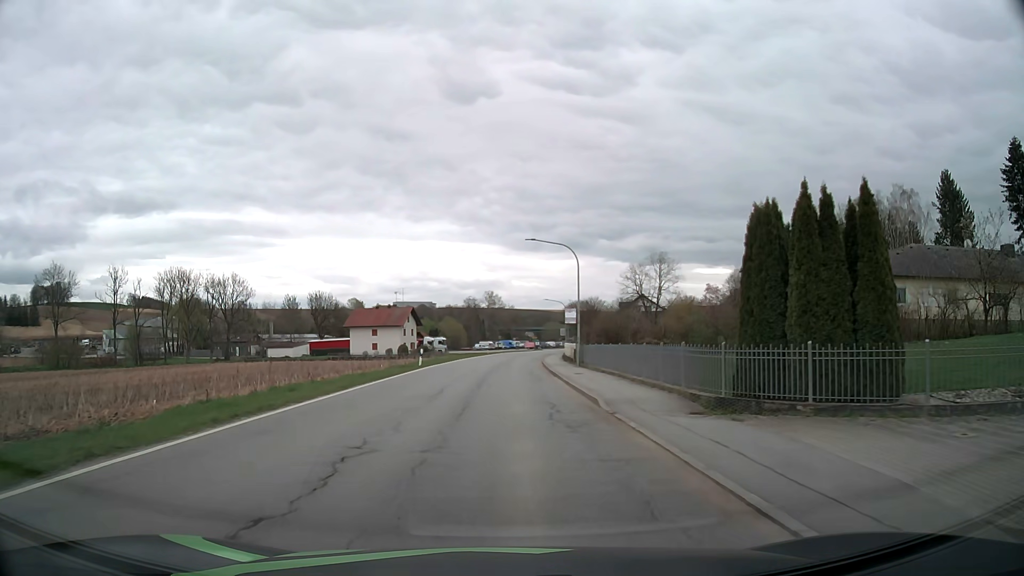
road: secondary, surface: asphalt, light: Day
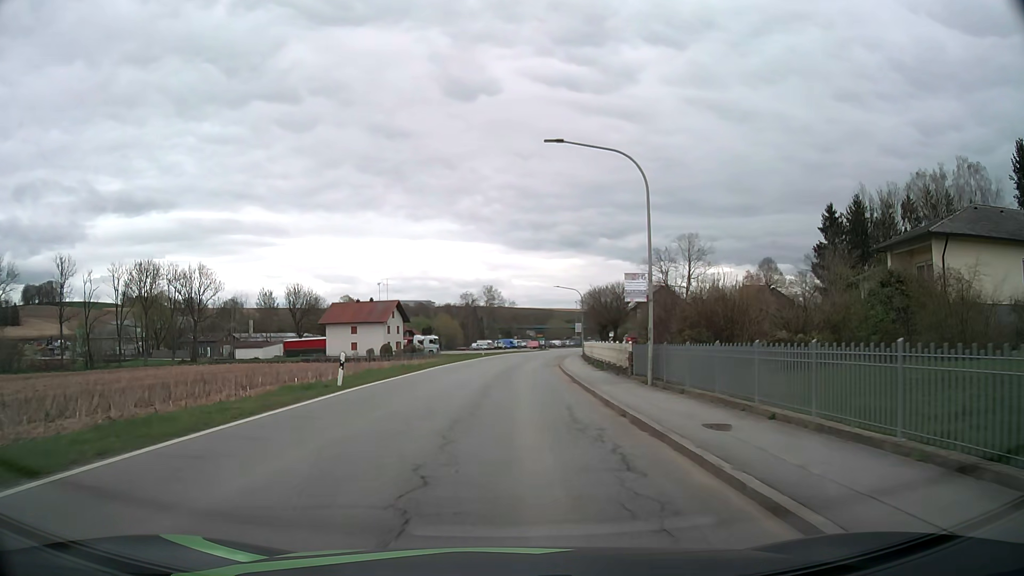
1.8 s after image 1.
(0.0, +18.9) m; 0°
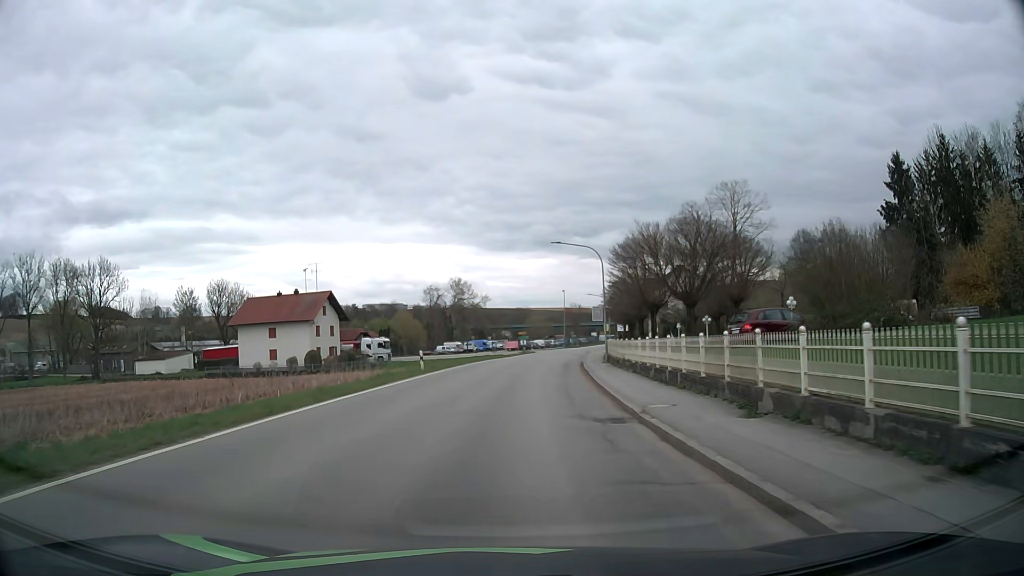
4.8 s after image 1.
(+0.5, +30.7) m; +2°
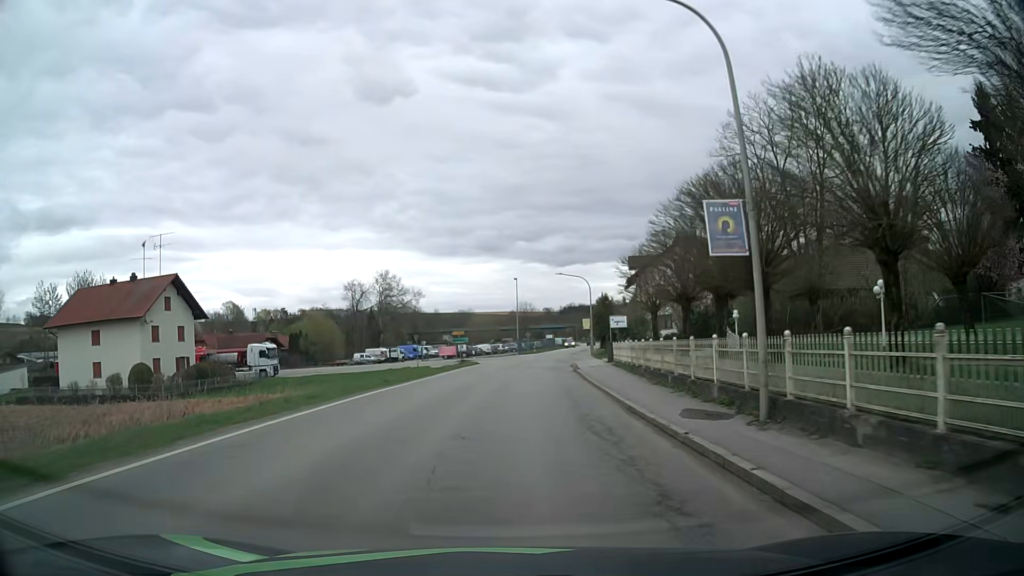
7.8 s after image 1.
(+1.2, +30.6) m; +5°
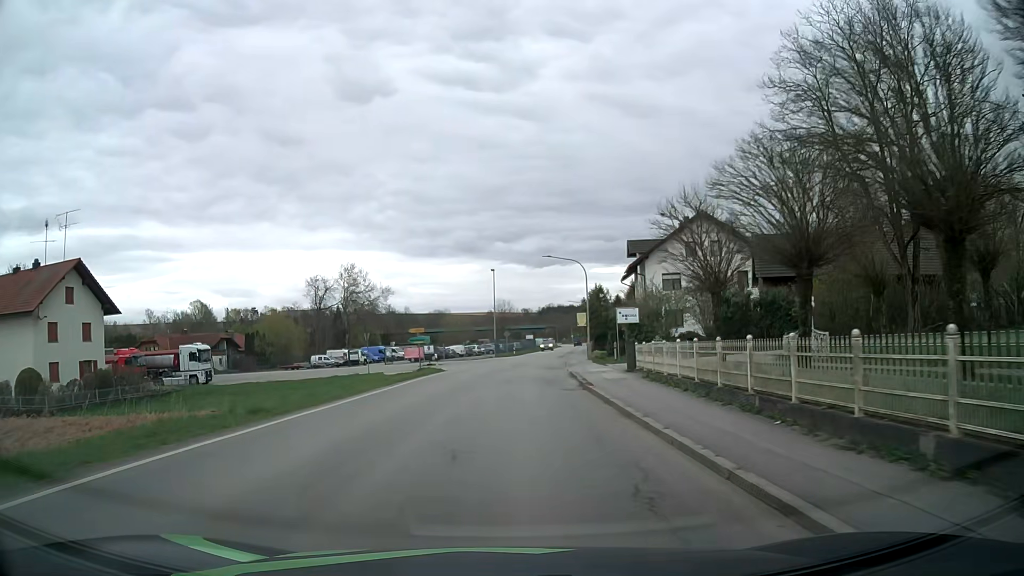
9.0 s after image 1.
(+0.2, +12.5) m; +2°
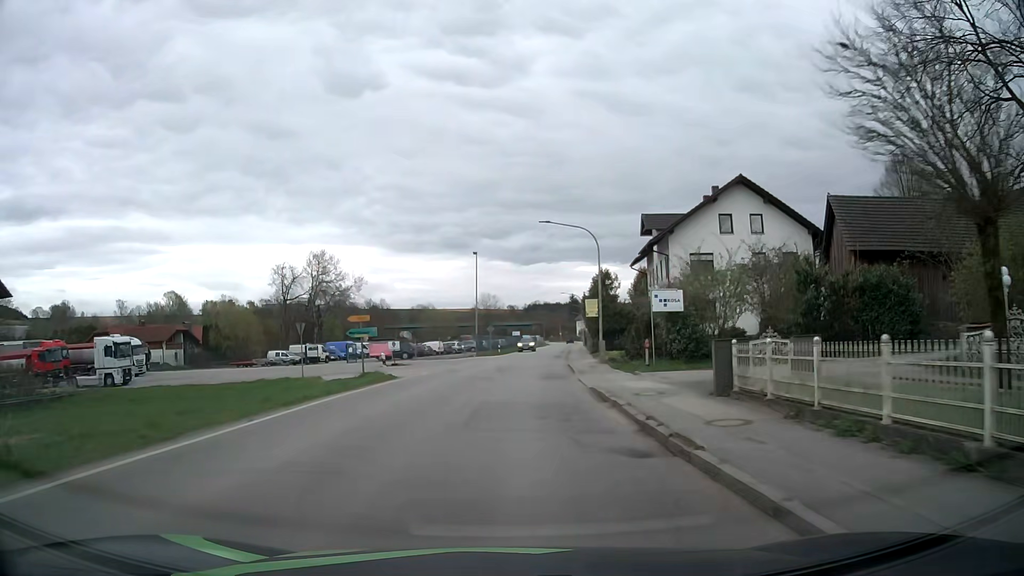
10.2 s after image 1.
(+0.1, +12.6) m; +2°
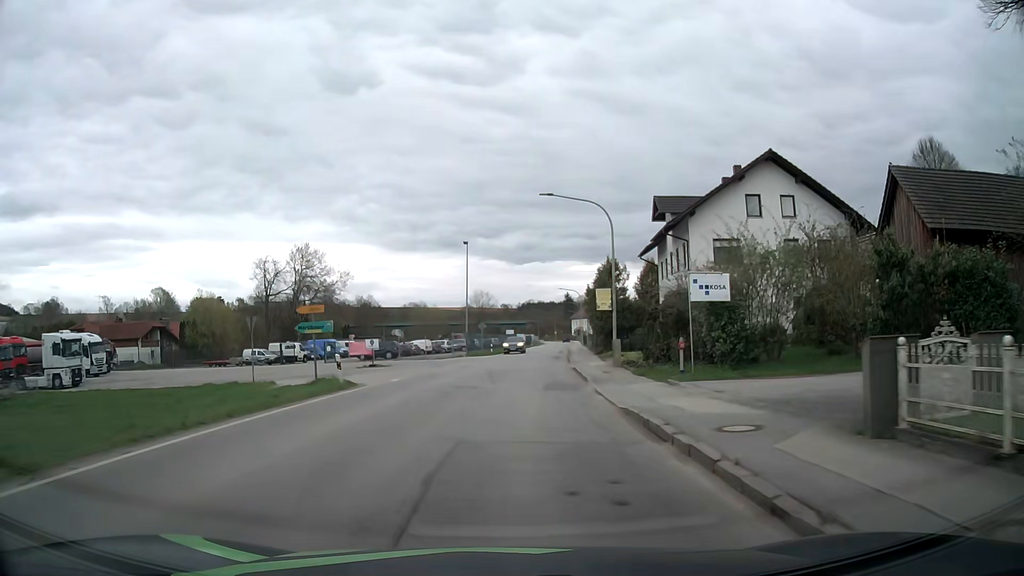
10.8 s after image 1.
(0.0, +6.3) m; +1°
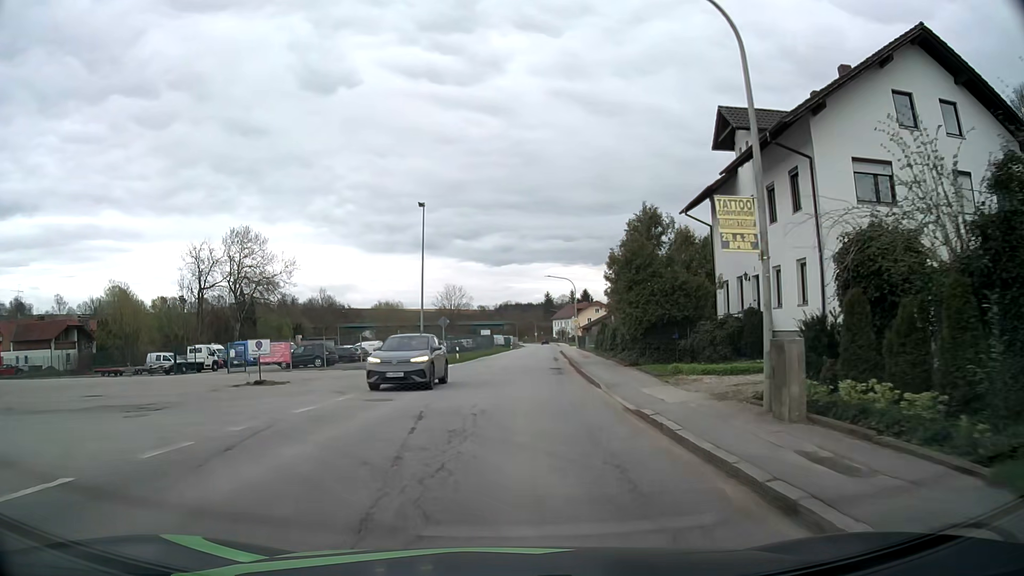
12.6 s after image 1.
(+0.2, +18.5) m; +2°
(0, +10) (0, +20) (0, +30) (+1, +40) (+2, +50) (+2, +60) (+3, +70) (+3, +80) (+4, +90) (+5, +100) m
